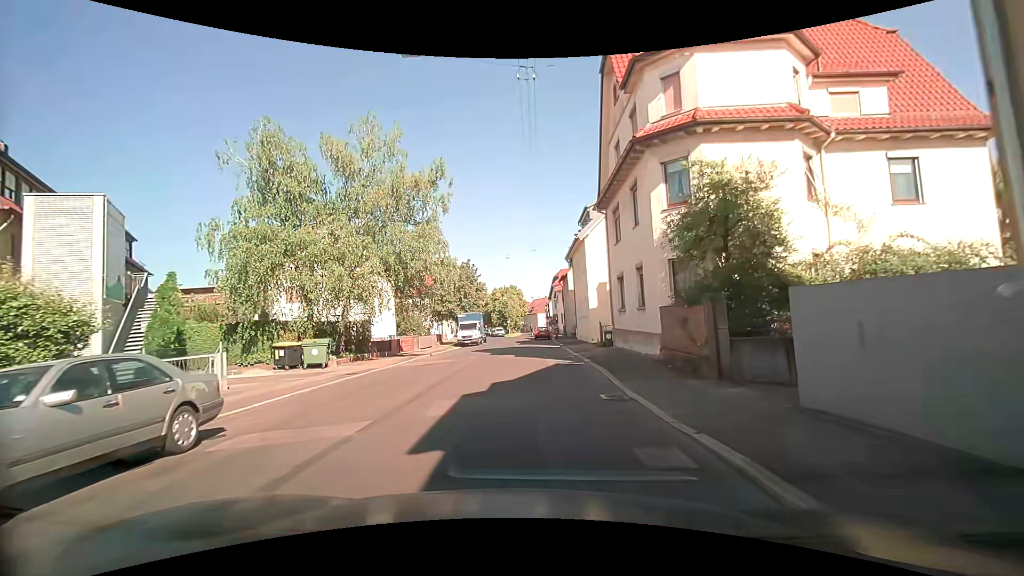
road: residential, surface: asphalt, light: Day
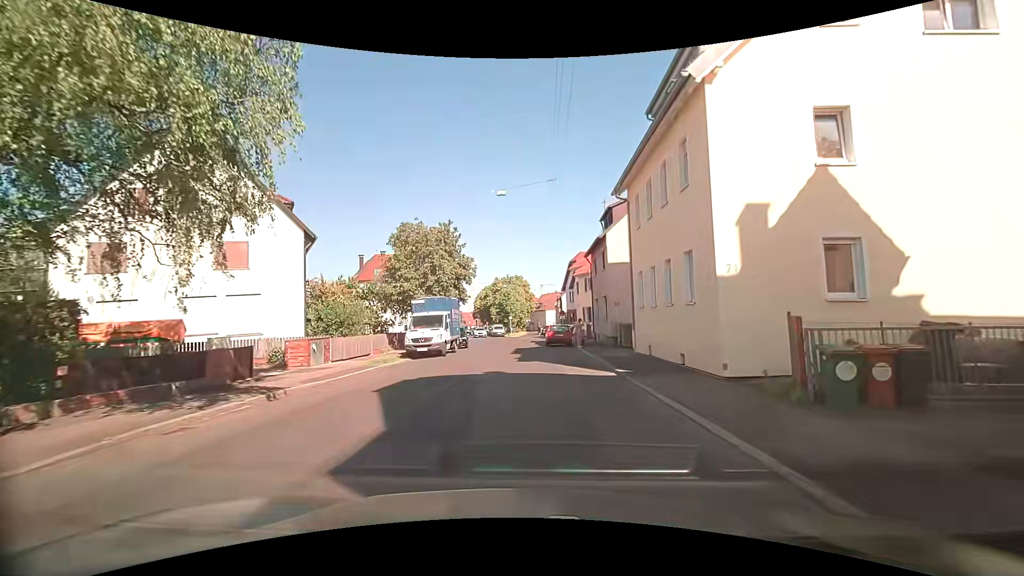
(-0.2, +21.0) m; -2°
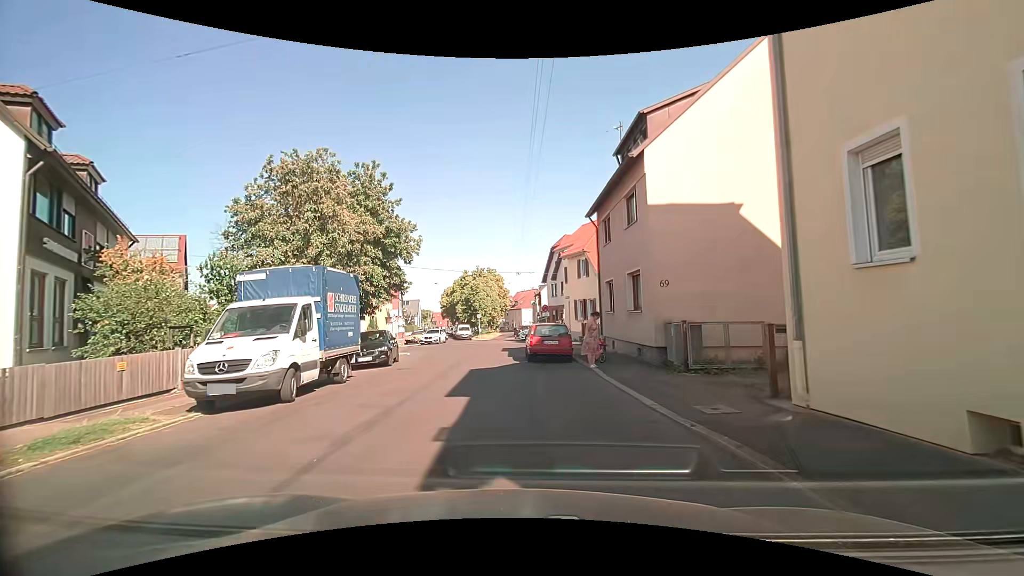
(+0.5, +14.2) m; +3°
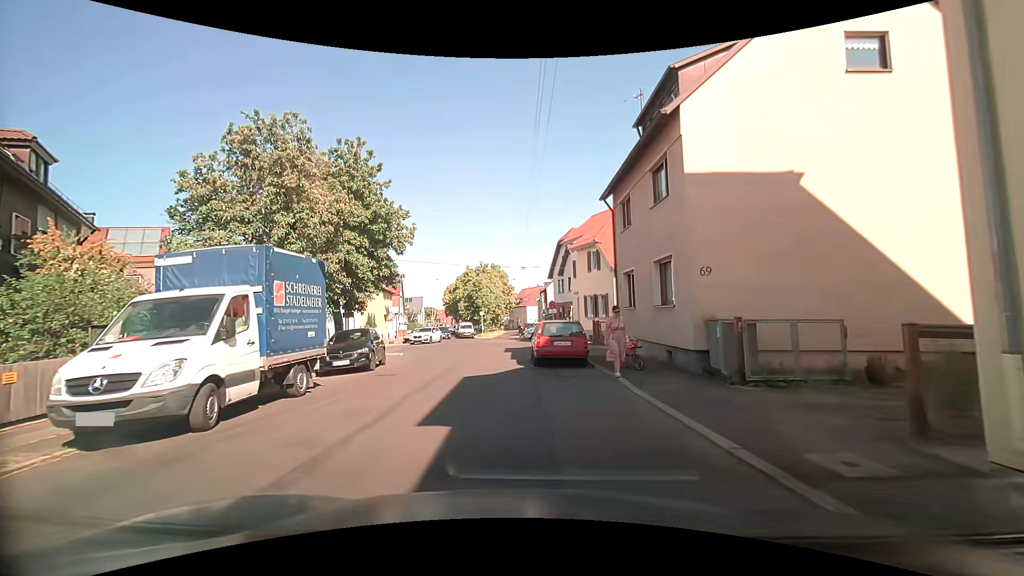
(0.0, +2.9) m; -1°
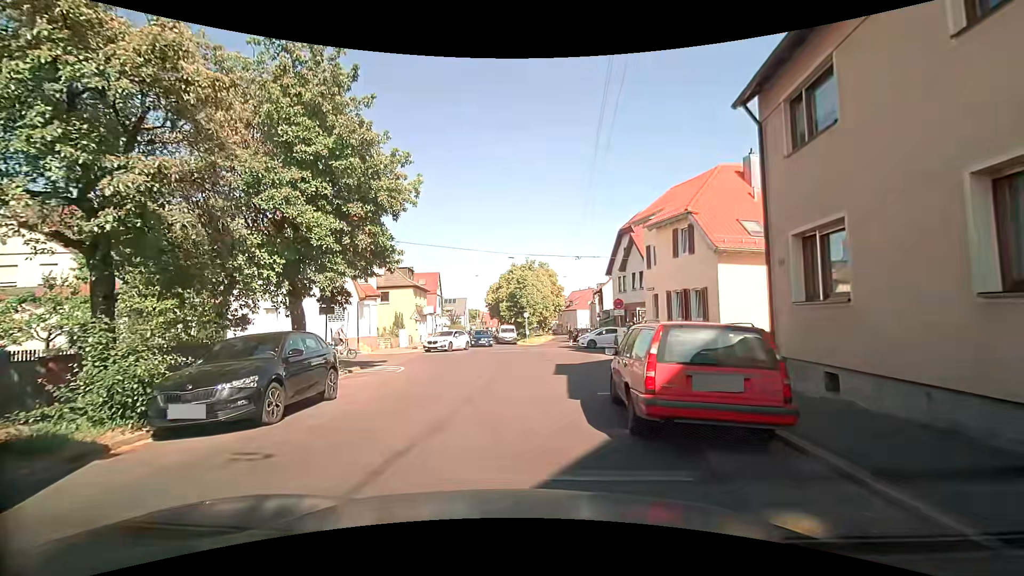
(-0.1, +9.2) m; -4°
